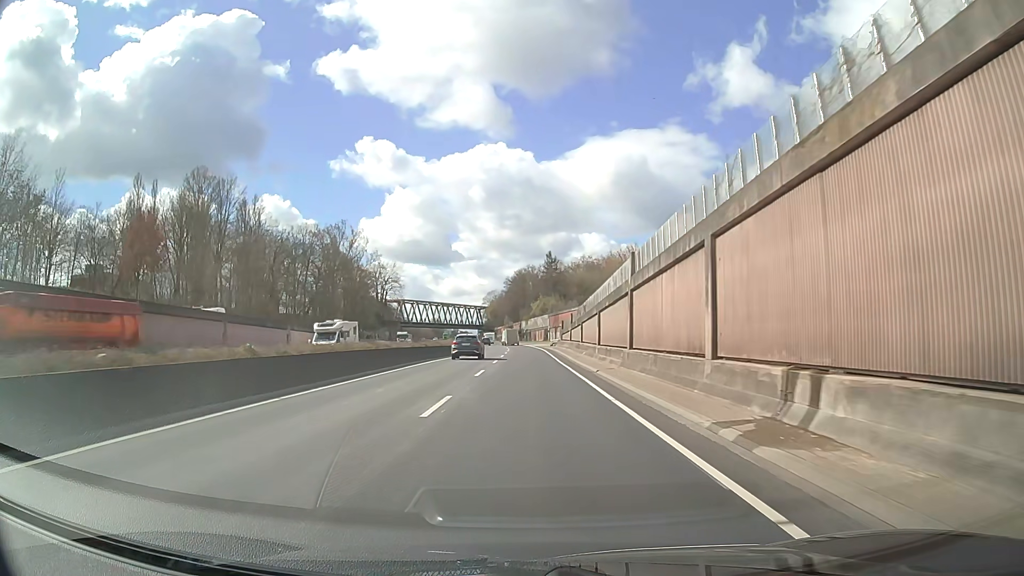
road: trunk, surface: asphalt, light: Day
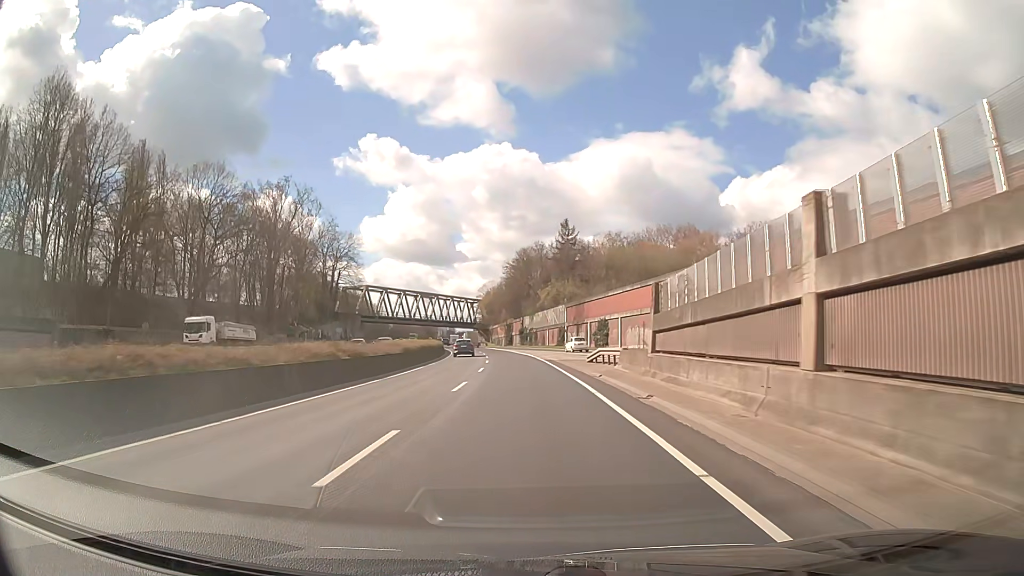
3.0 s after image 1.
(-0.1, +53.7) m; -1°
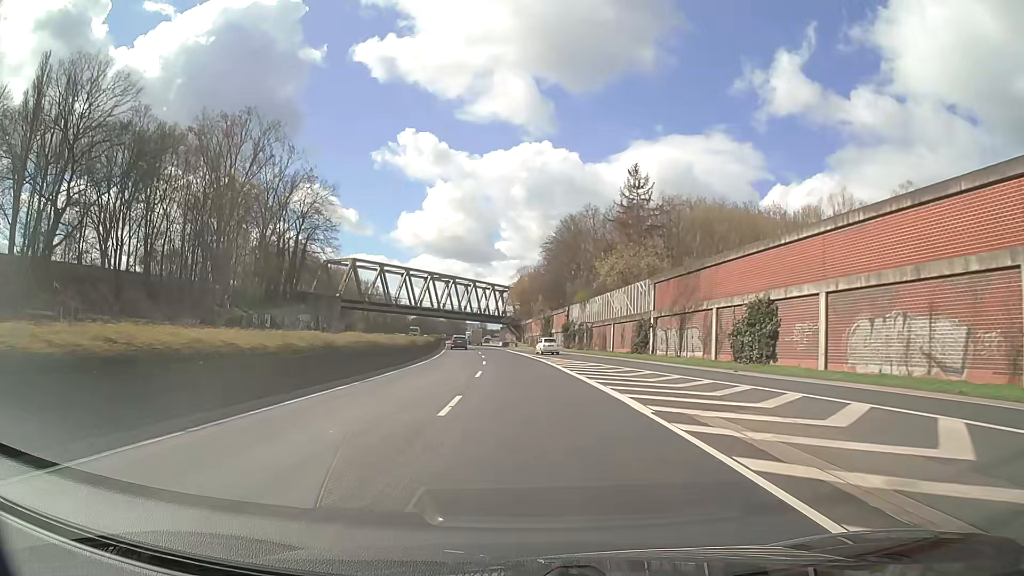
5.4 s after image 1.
(-1.0, +43.1) m; -3°
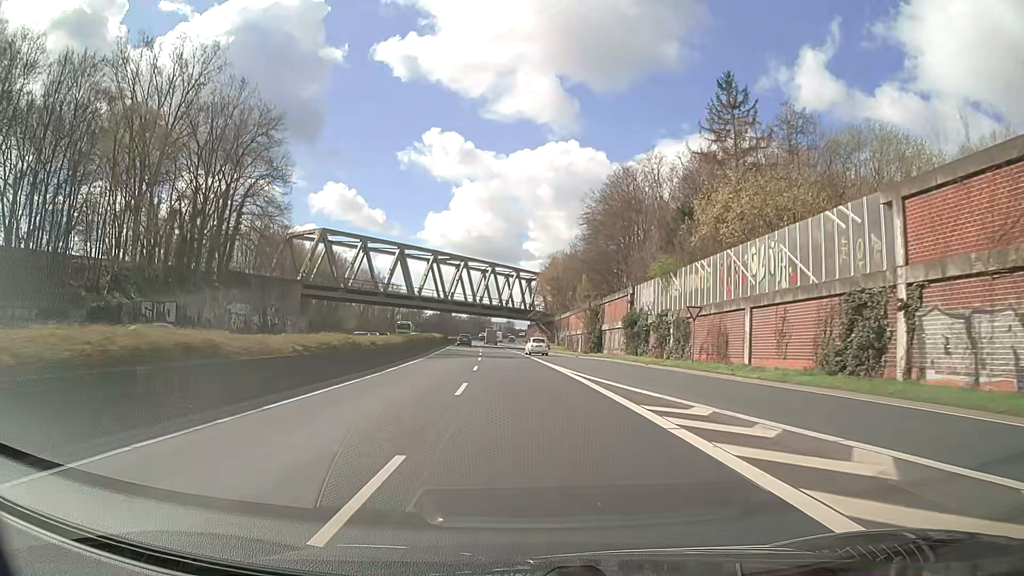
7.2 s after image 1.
(-0.7, +32.3) m; -2°
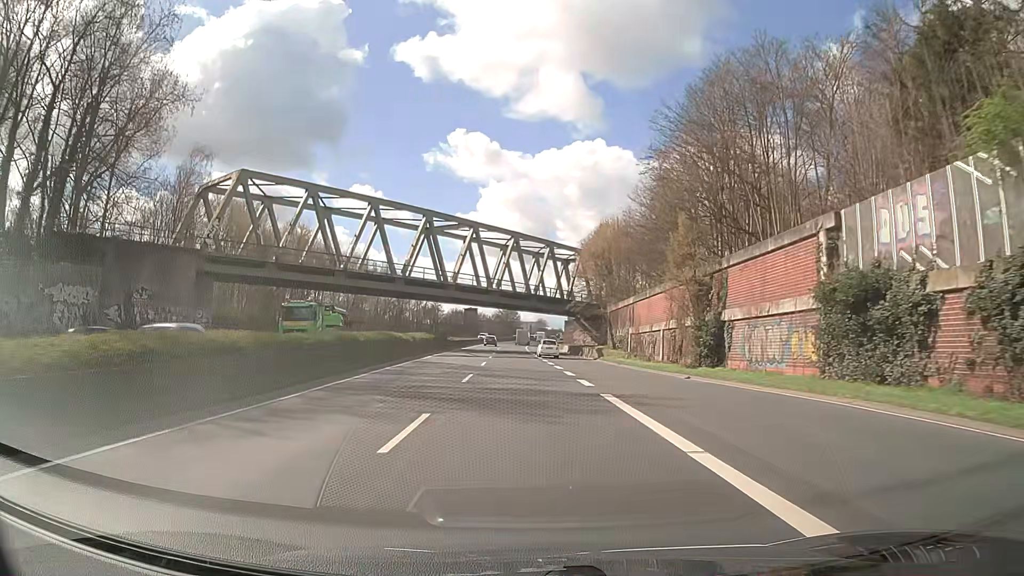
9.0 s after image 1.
(-0.8, +32.3) m; -3°
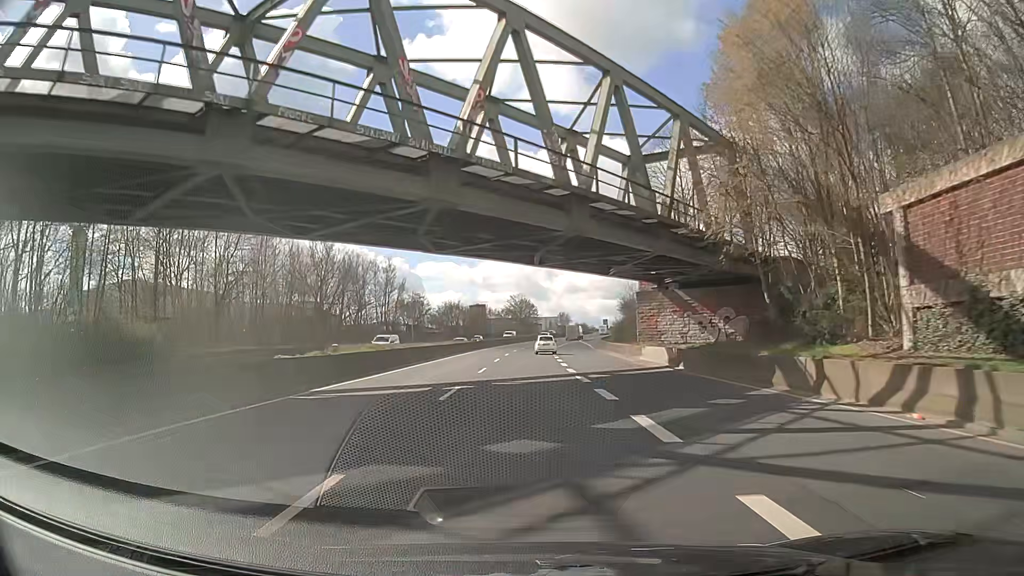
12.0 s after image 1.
(-0.7, +53.9) m; -1°
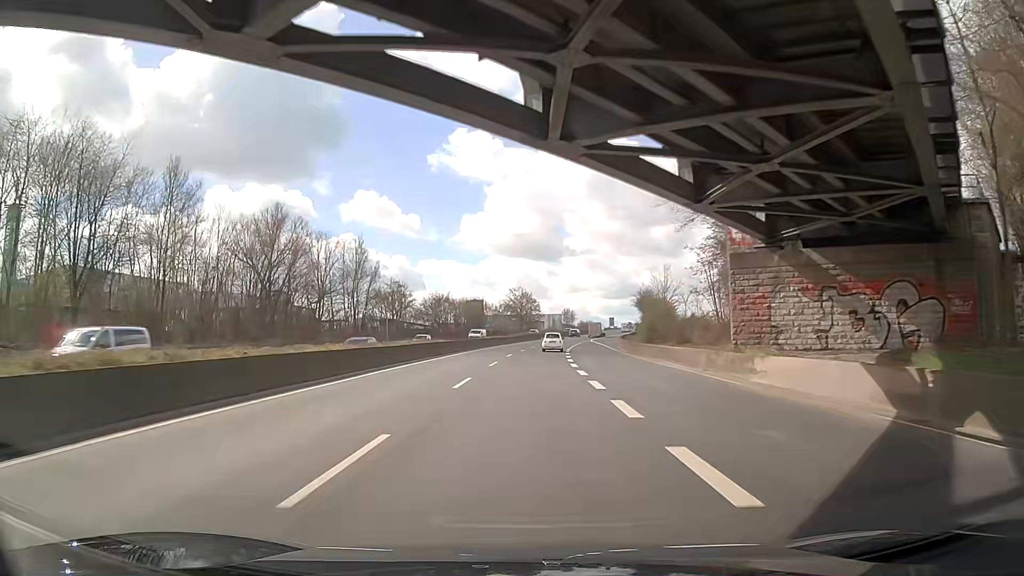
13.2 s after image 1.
(0.0, +21.6) m; 0°
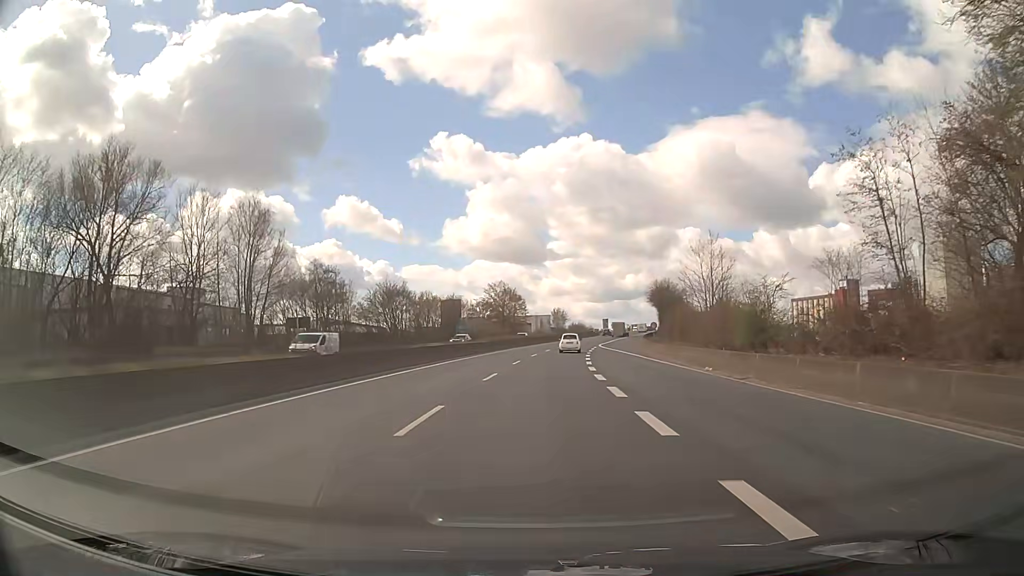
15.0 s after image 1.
(+0.9, +32.3) m; +1°
(0, +10) (0, +20) (+1, +30) (+1, +40) (+2, +50) (+3, +60) (+4, +70) (+6, +80) (+8, +90) (+9, +99) m
